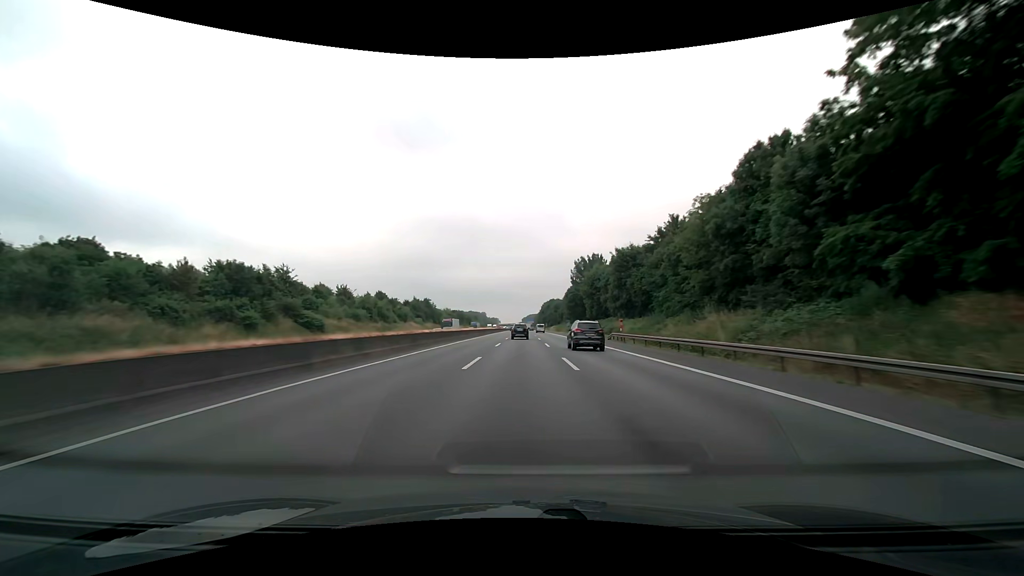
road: motorway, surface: asphalt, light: Day
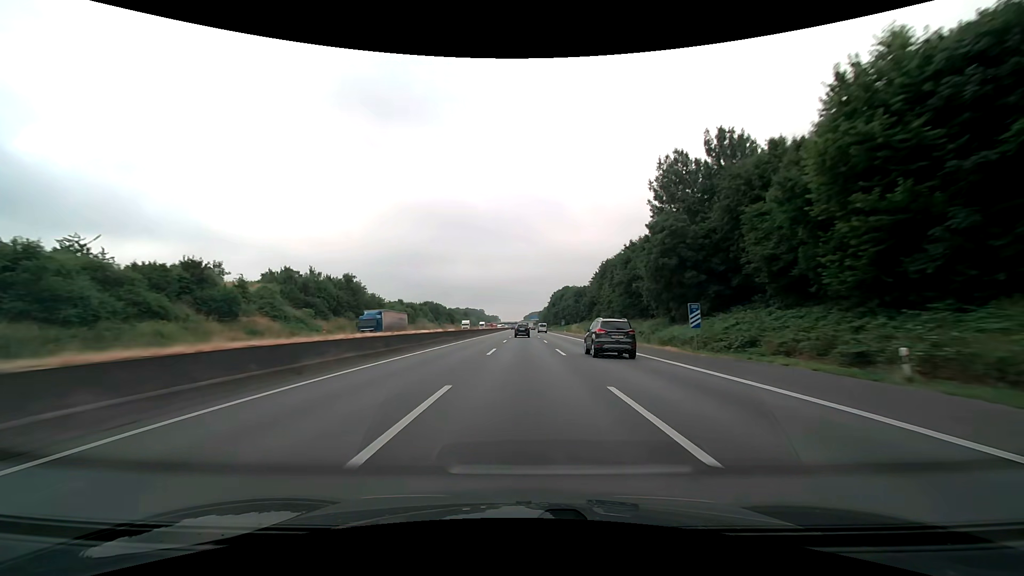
(-0.3, +82.4) m; 0°
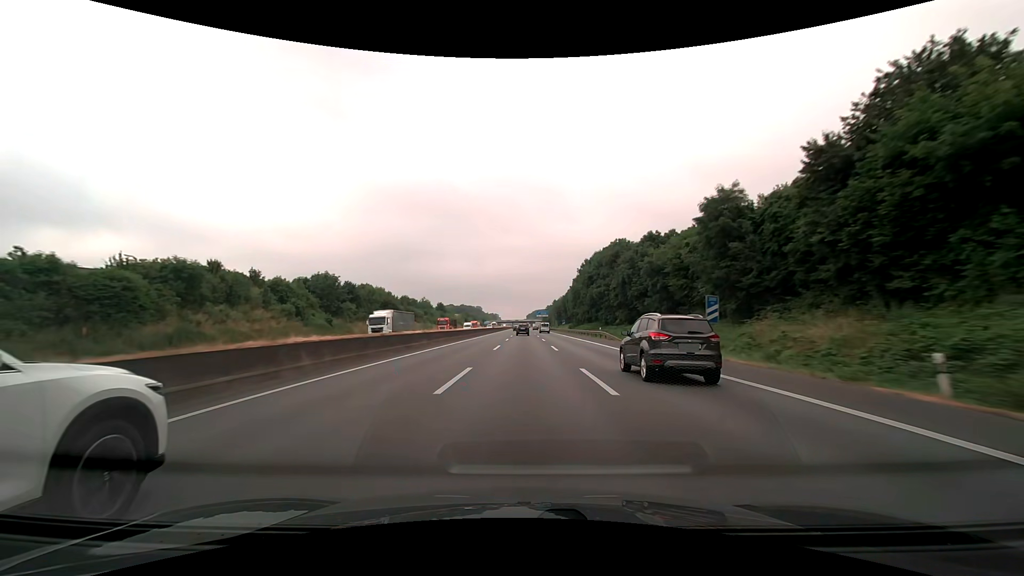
(0.0, +103.1) m; 0°
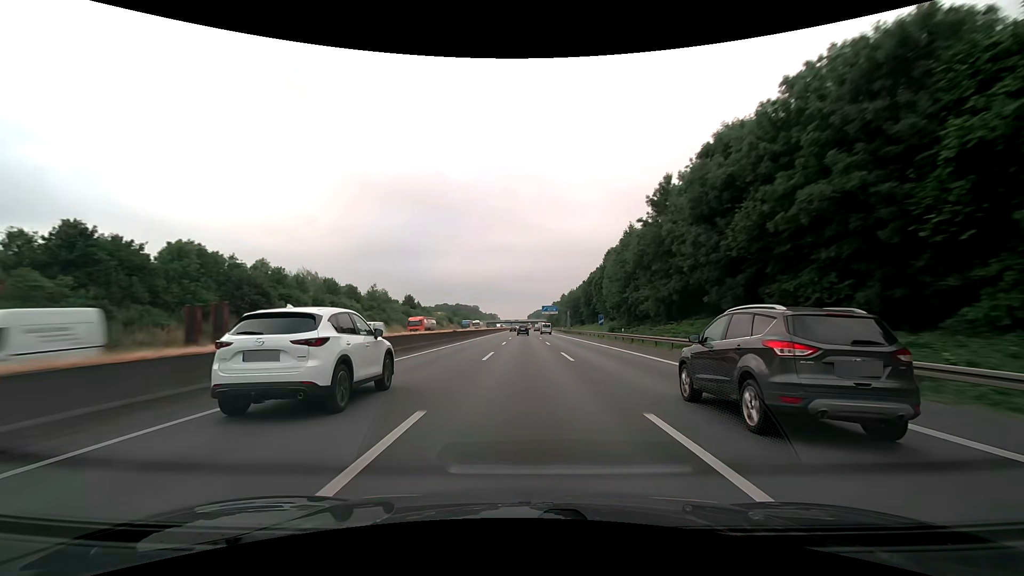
(0.0, +62.0) m; 0°
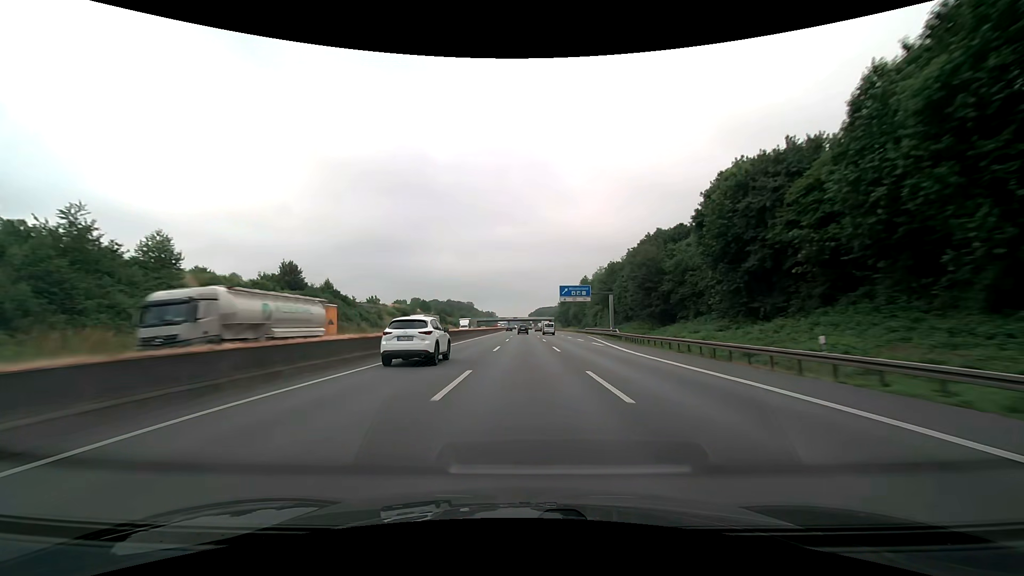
(-0.1, +82.6) m; 0°
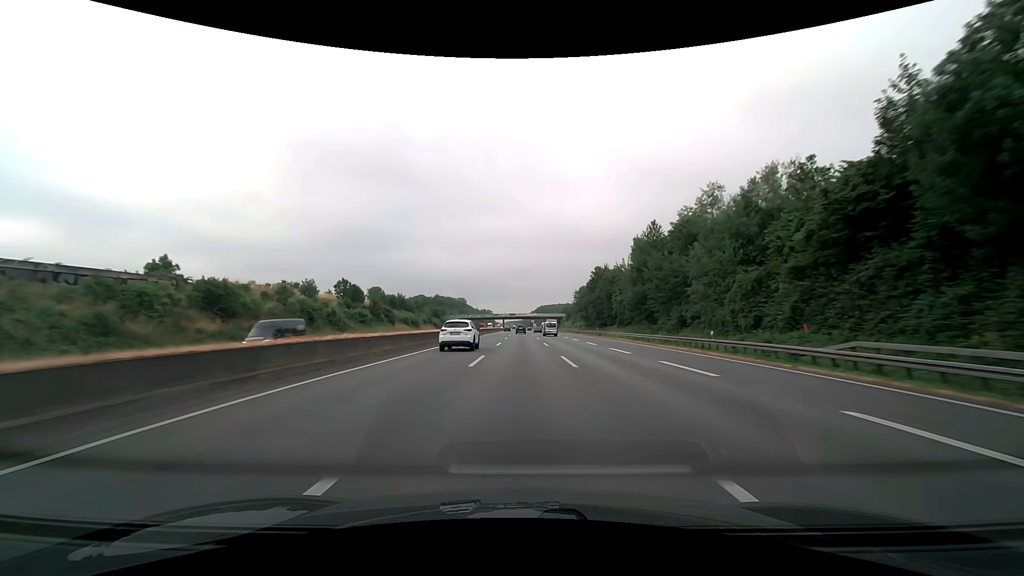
(+0.1, +82.5) m; 0°
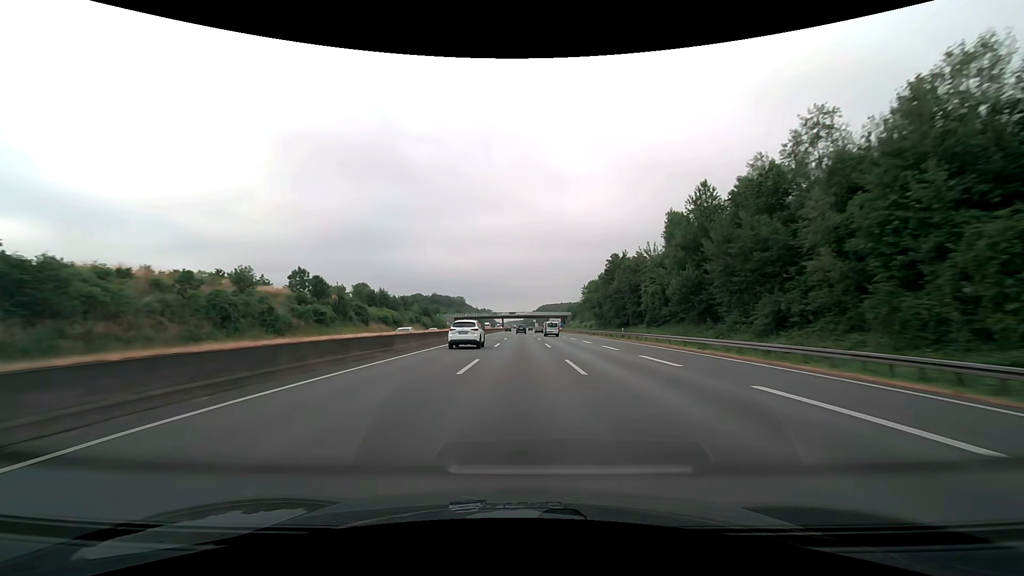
(0.0, +20.6) m; 0°
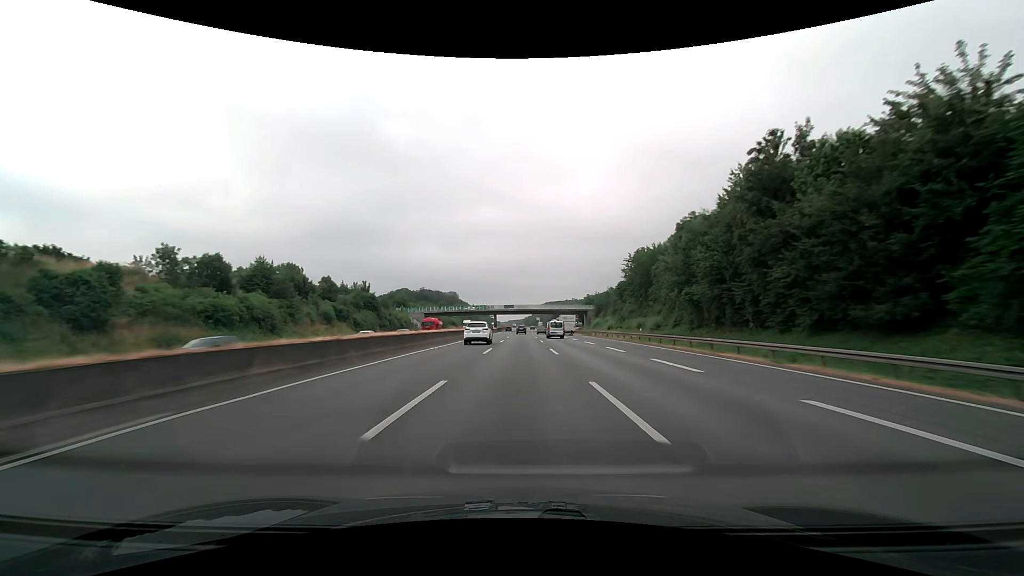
(-0.1, +61.9) m; 0°
(0, +10) (0, +20) (0, +30) (0, +40) (0, +50) (0, +60) (0, +70) (0, +80) (0, +90) (0, +100) m
